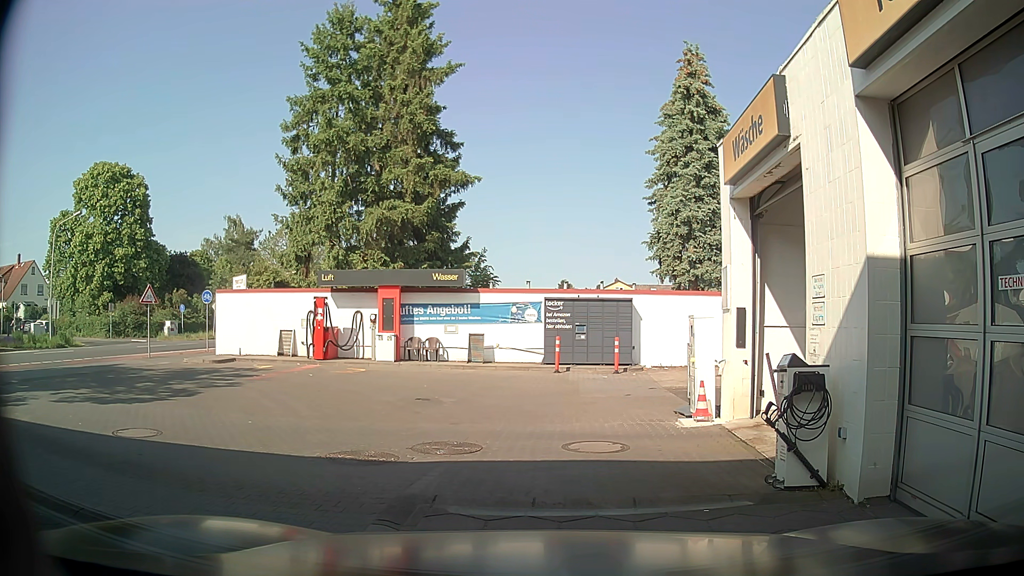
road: service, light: Day
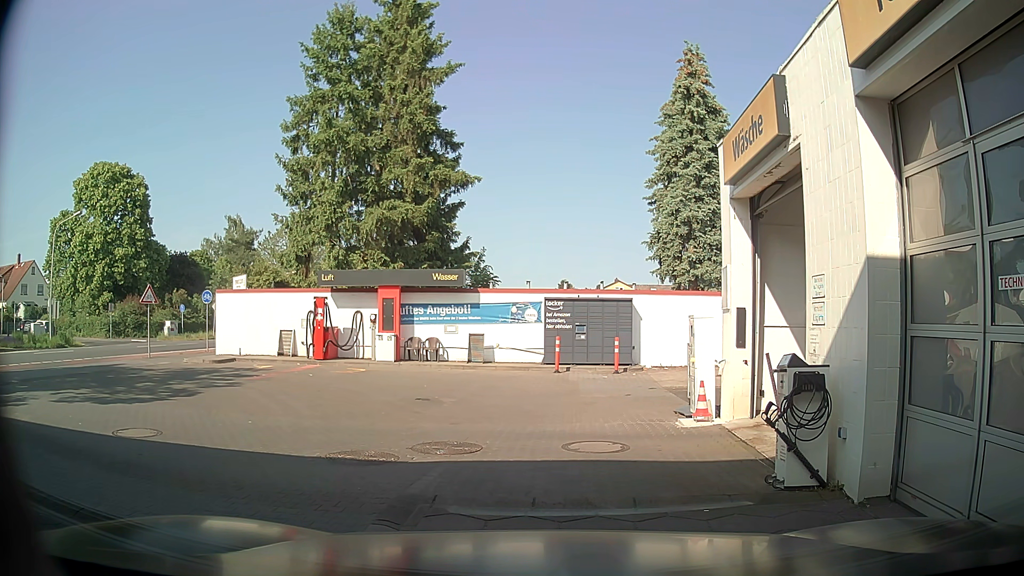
(0.0, 0.0) m; 0°
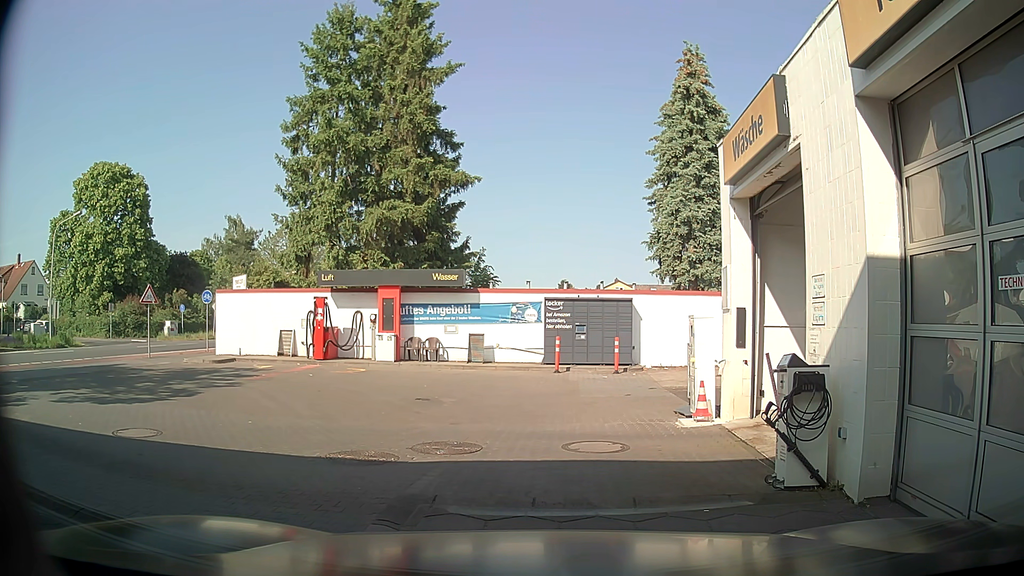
(0.0, 0.0) m; 0°
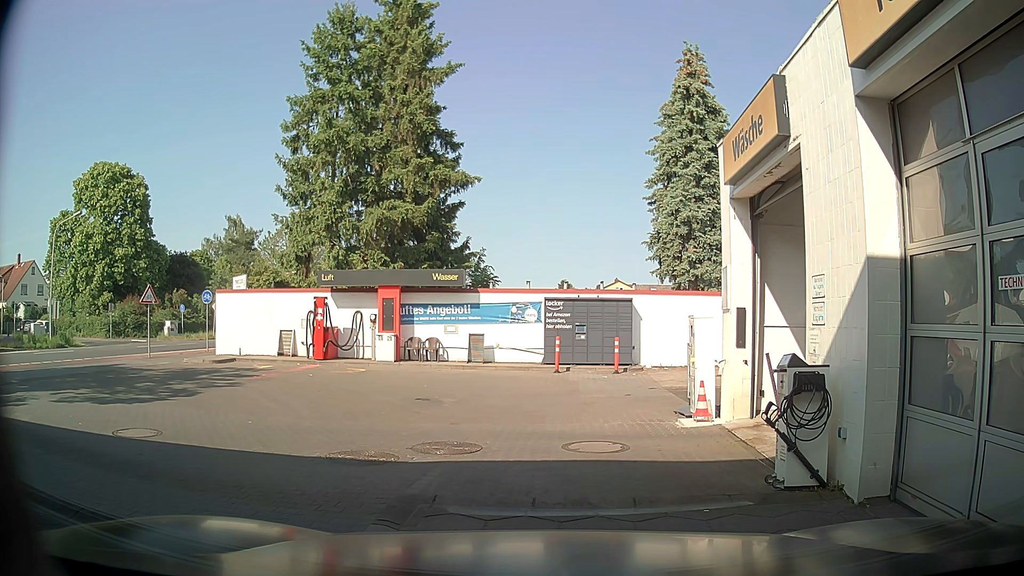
(0.0, 0.0) m; 0°
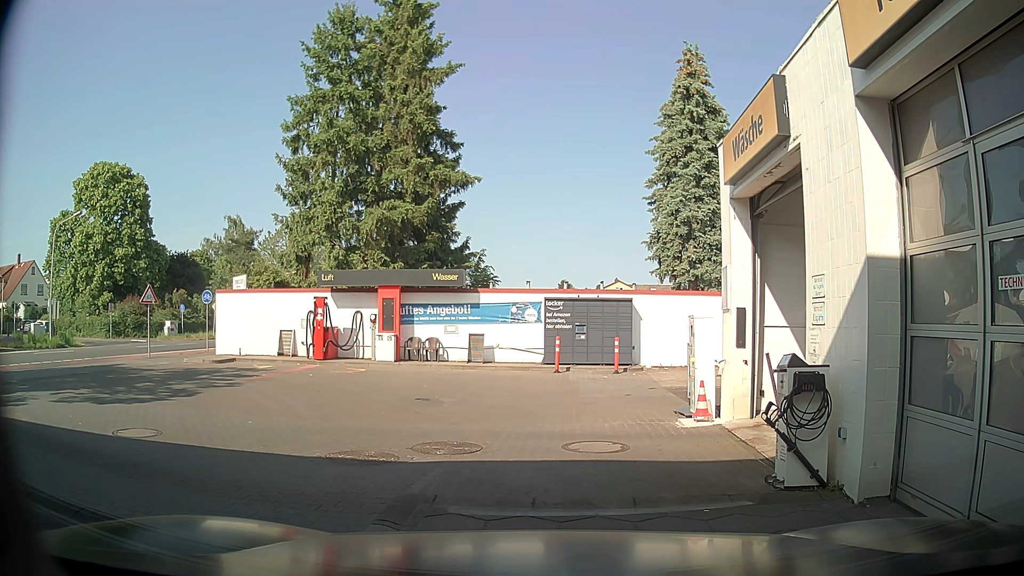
(0.0, 0.0) m; 0°
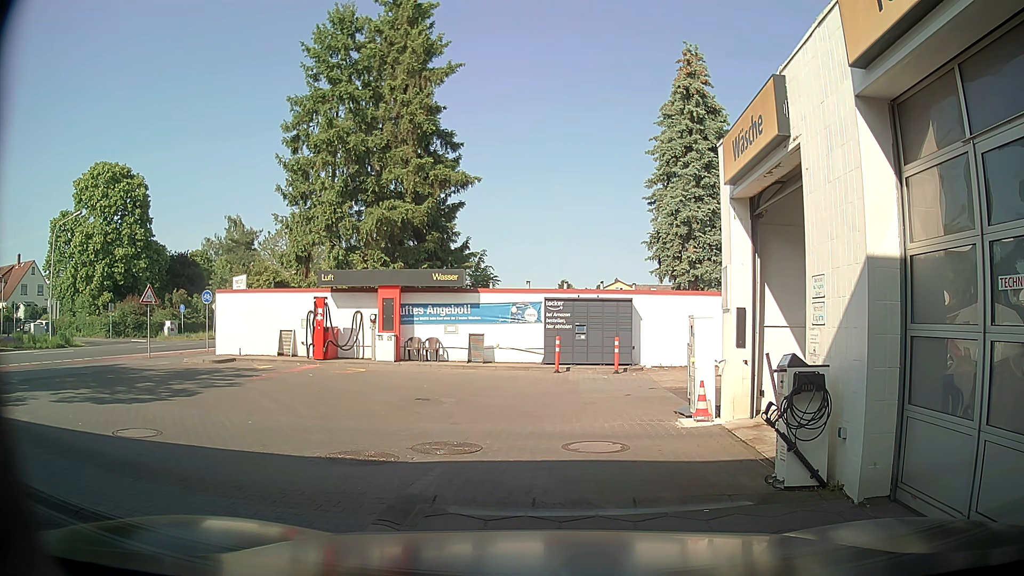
(0.0, 0.0) m; 0°
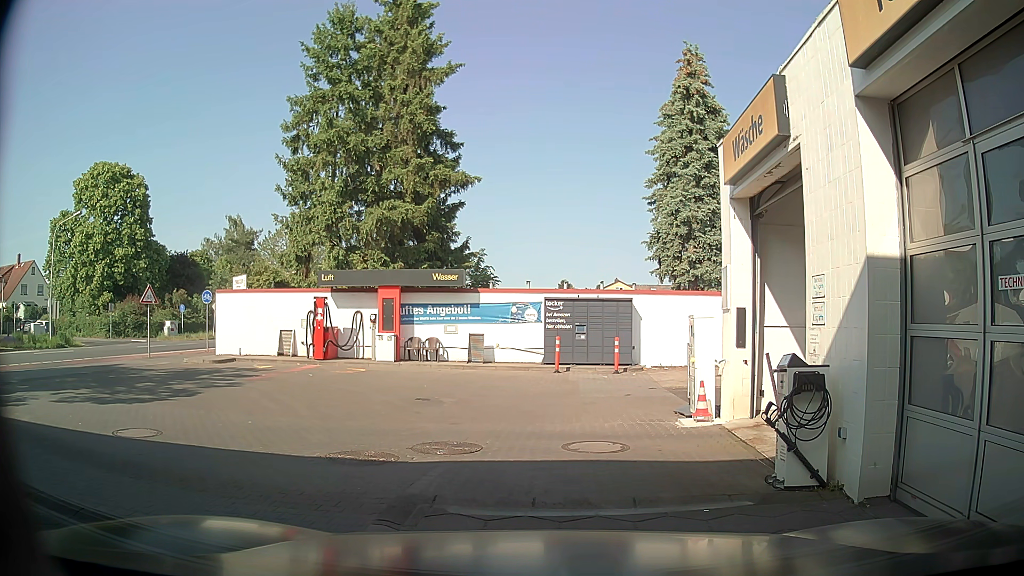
(0.0, 0.0) m; 0°
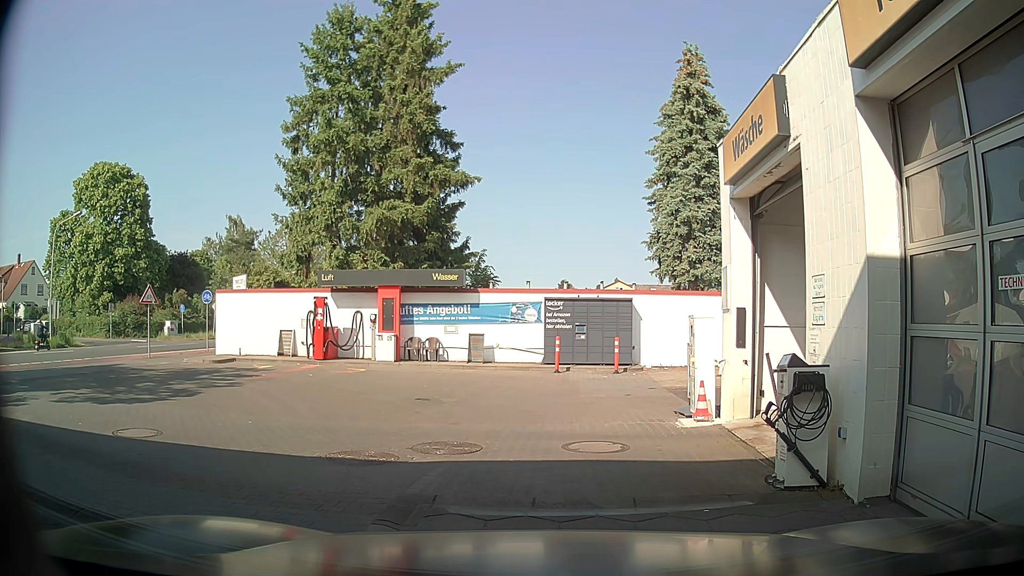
(0.0, 0.0) m; 0°
